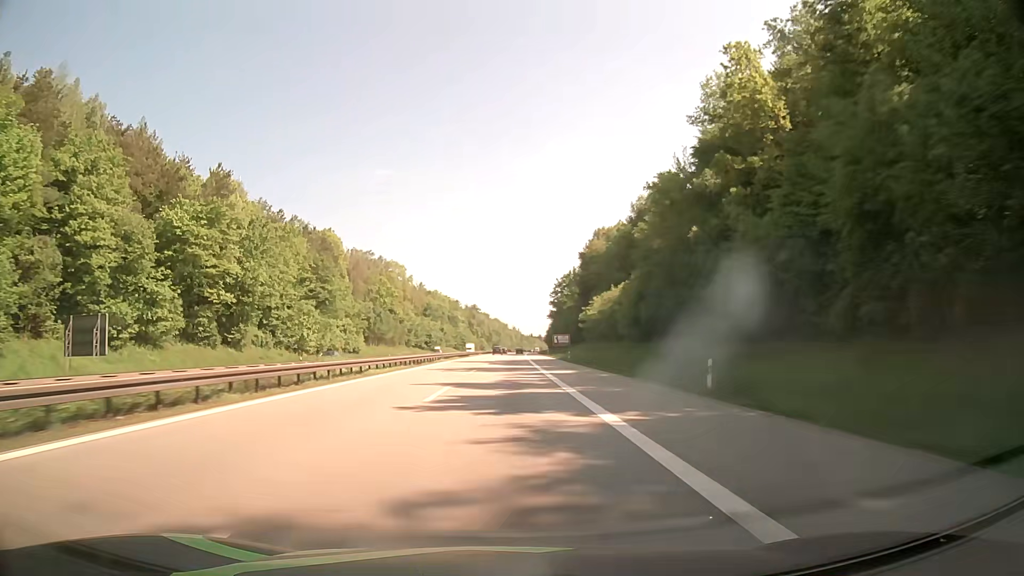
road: motorway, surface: asphalt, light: Day
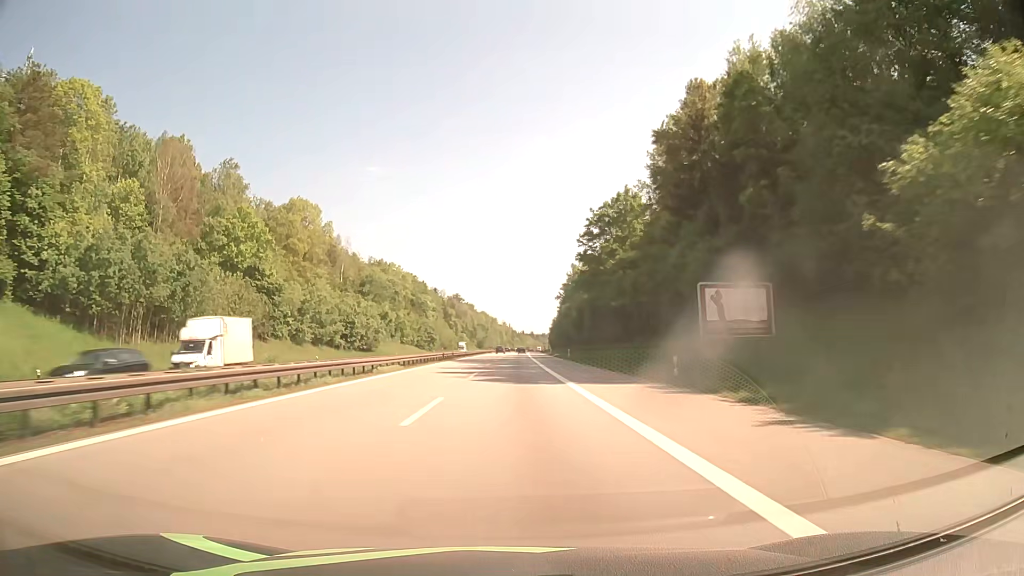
(+0.7, +95.2) m; +1°
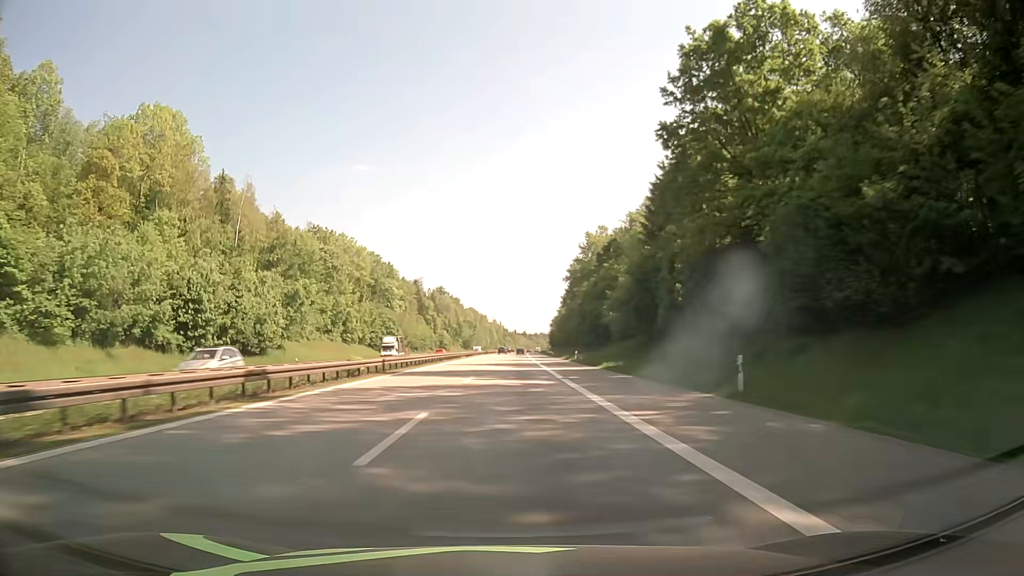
(+0.4, +57.2) m; +1°
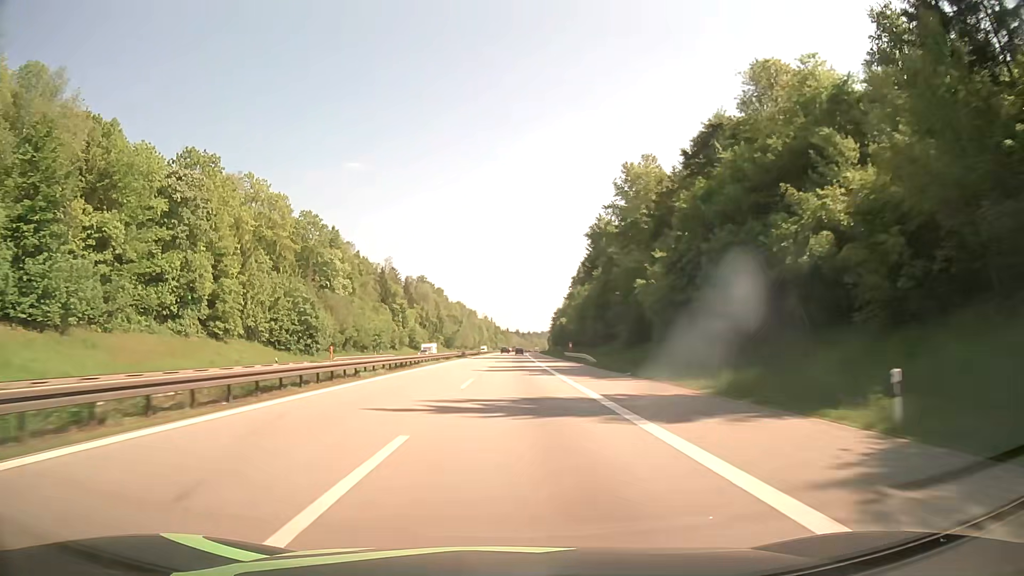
(+0.2, +57.3) m; 0°
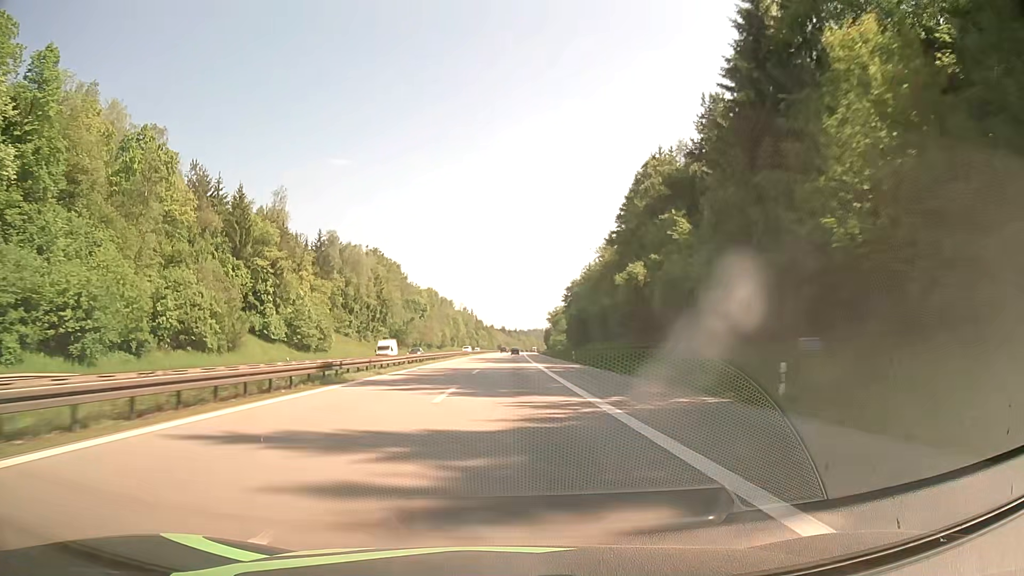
(+1.2, +95.1) m; +1°
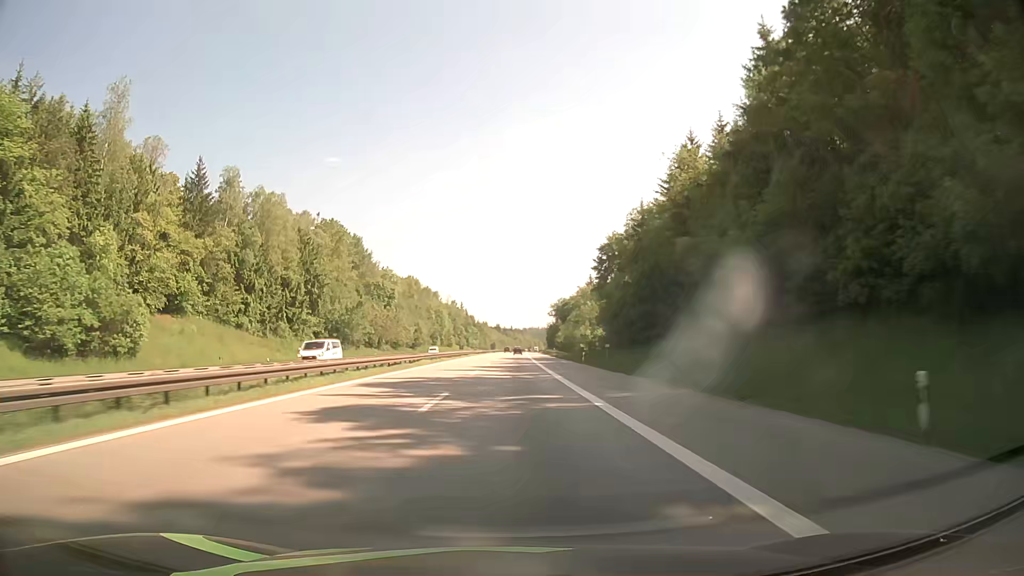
(+0.4, +56.6) m; +1°
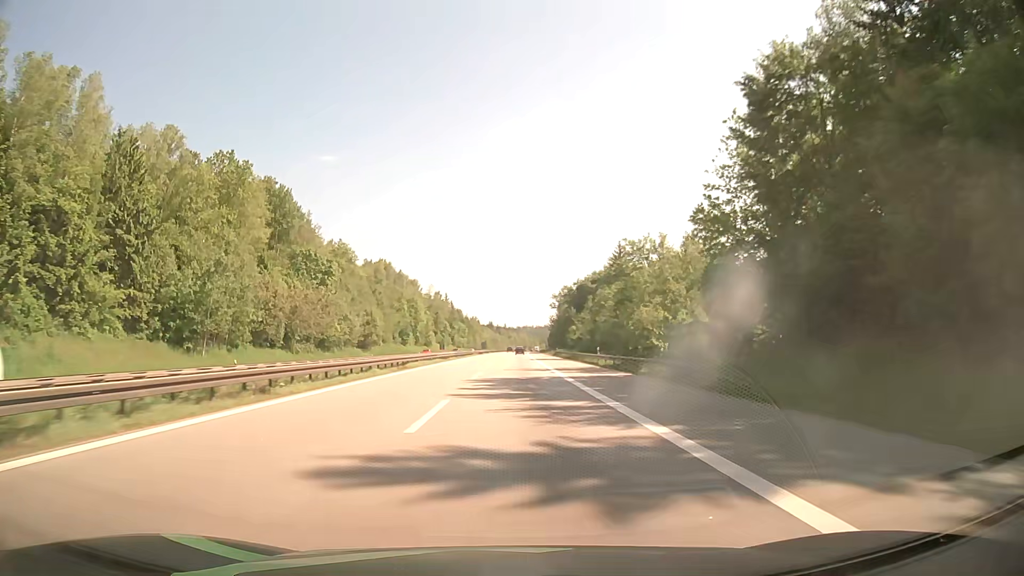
(+0.2, +56.2) m; +1°
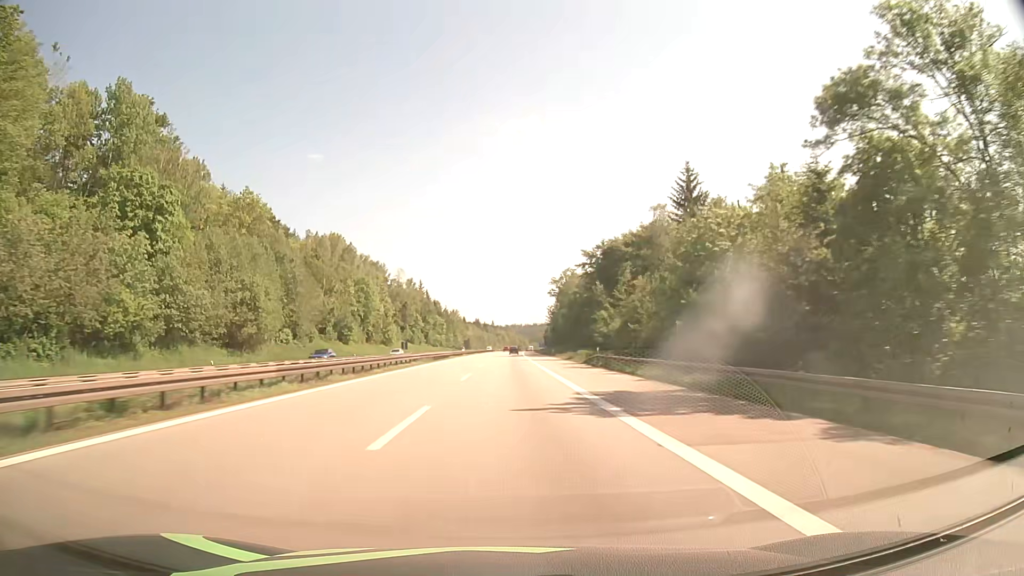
(+0.3, +56.1) m; +1°
